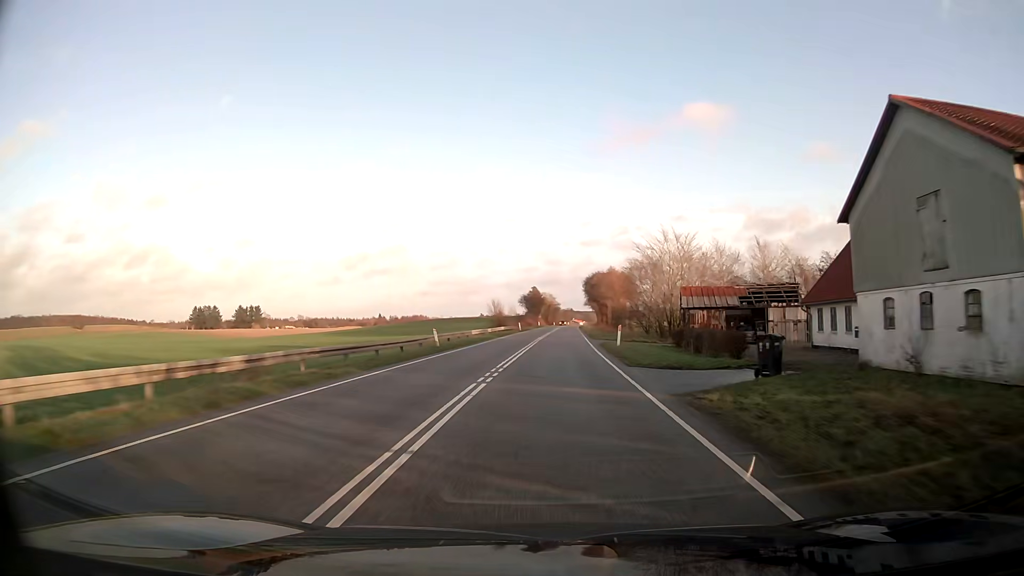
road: secondary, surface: asphalt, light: Day
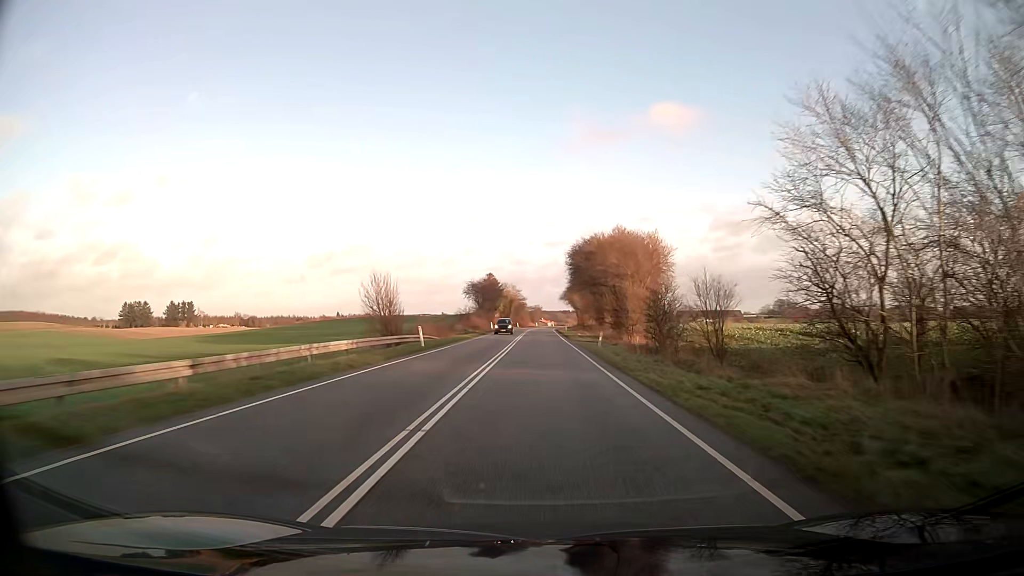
(+1.8, +50.8) m; +3°
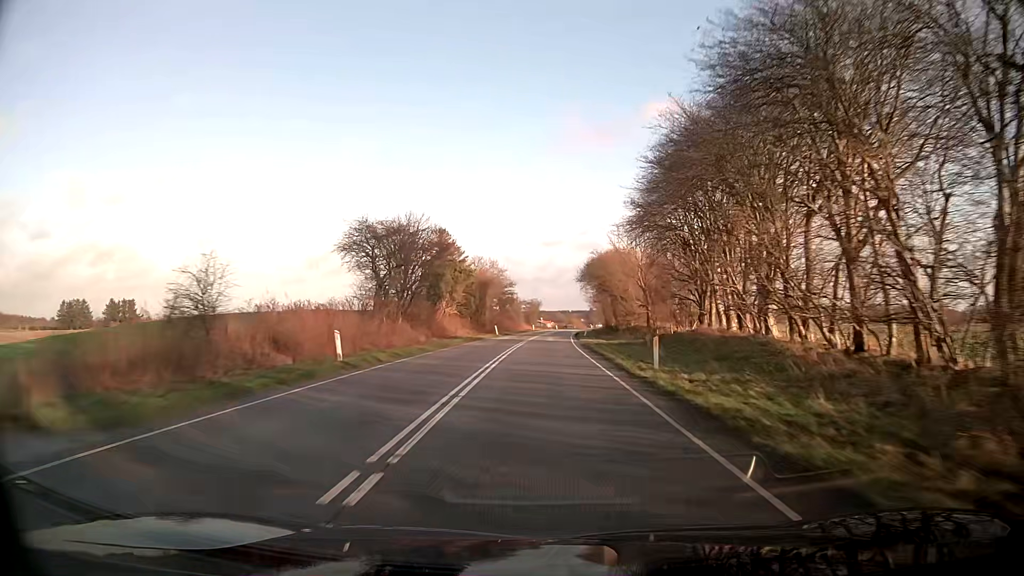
(0.0, +63.5) m; 0°
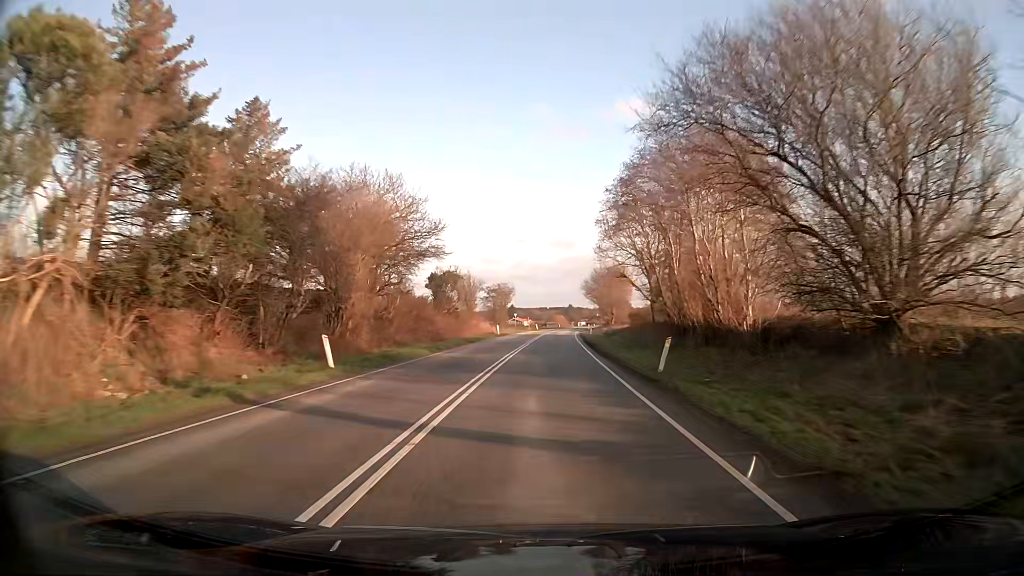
(+0.9, +50.8) m; +2°
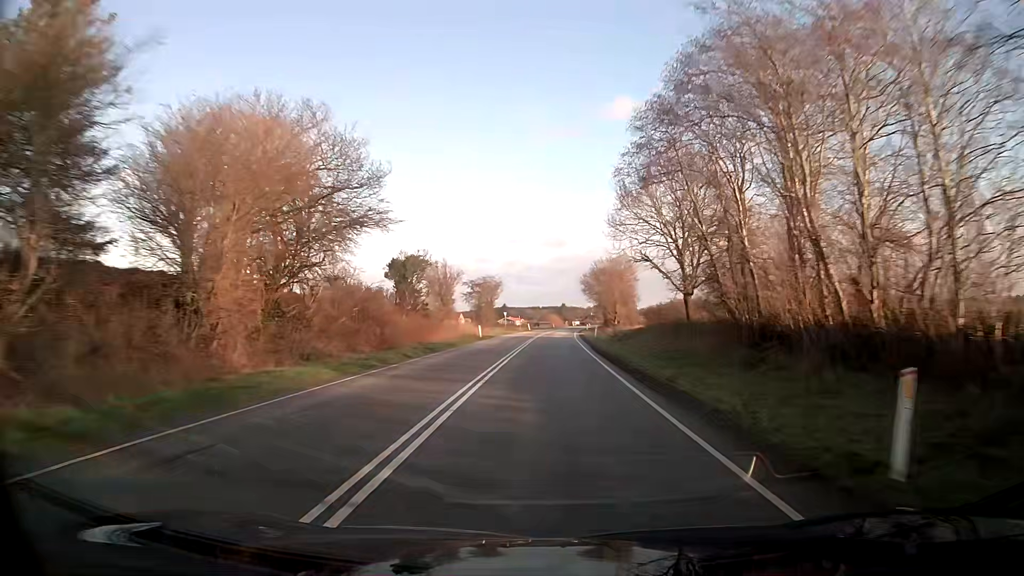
(+0.1, +12.7) m; +1°
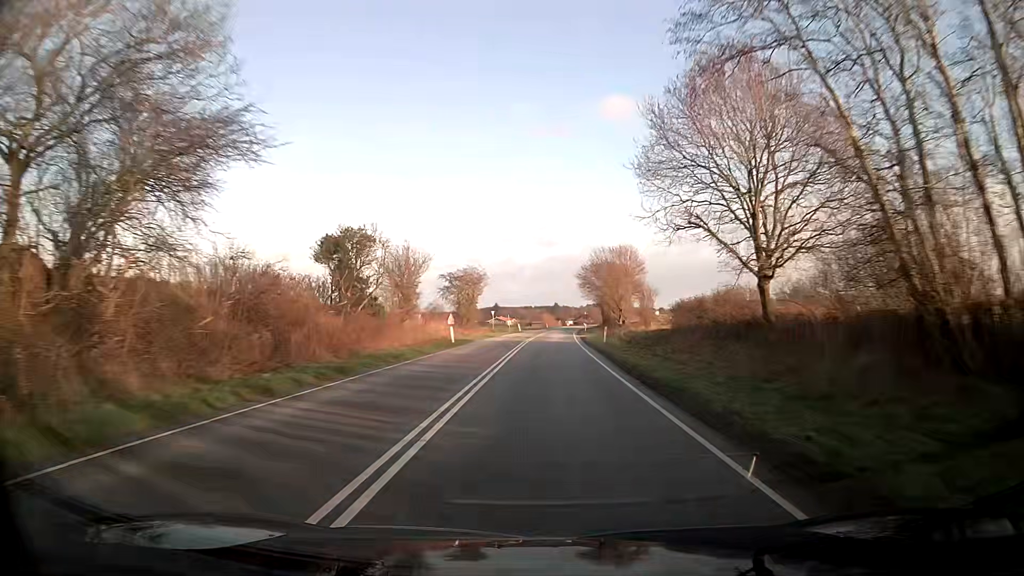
(+0.1, +12.7) m; 0°
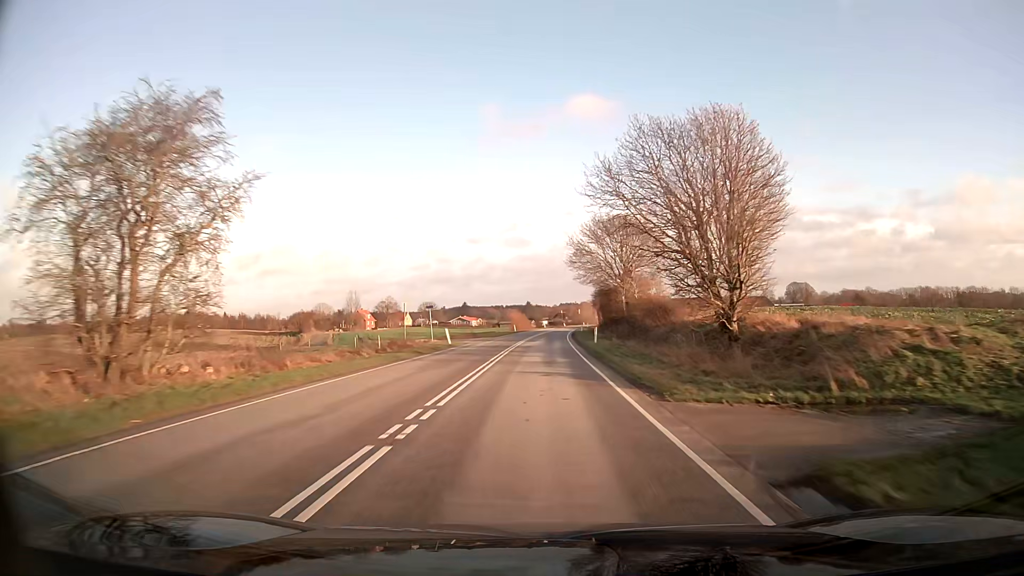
(+1.7, +51.0) m; +3°
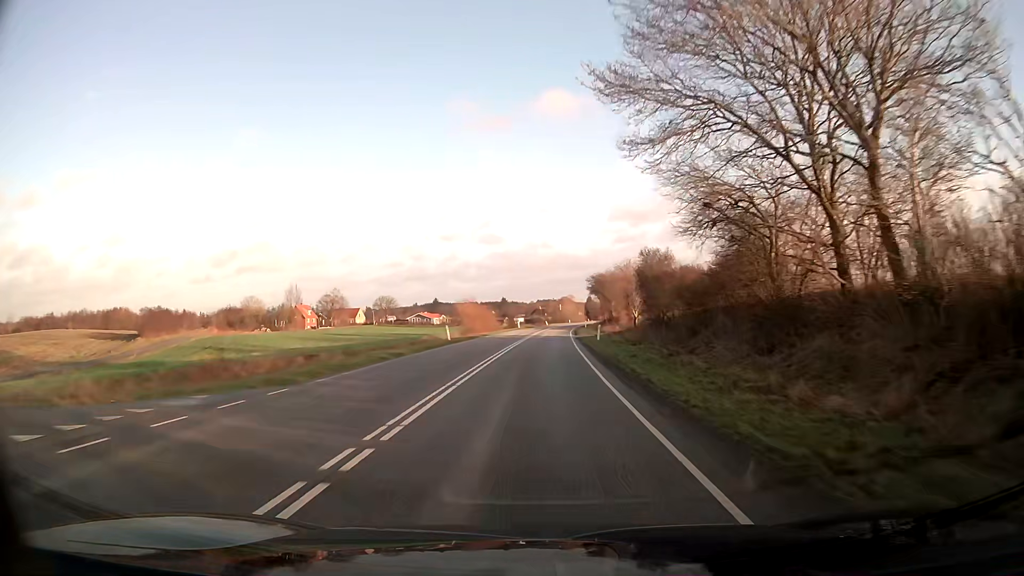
(+0.7, +51.0) m; +2°
(0, +10) (0, +20) (0, +30) (+1, +40) (+1, +50) (+1, +60) (+2, +70) (+3, +80) (+3, +90) (+4, +100) m
